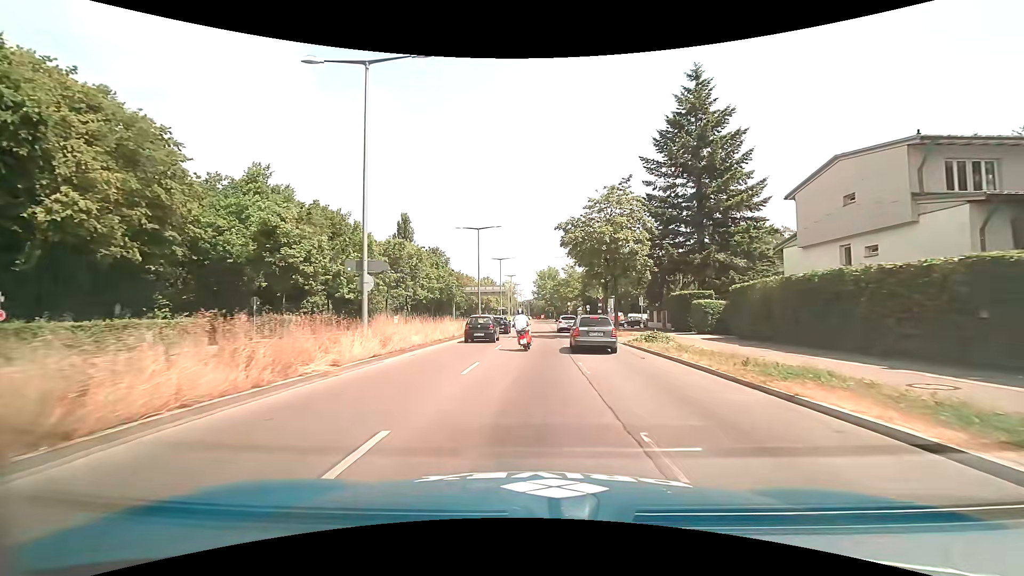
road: primary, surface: asphalt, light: Day
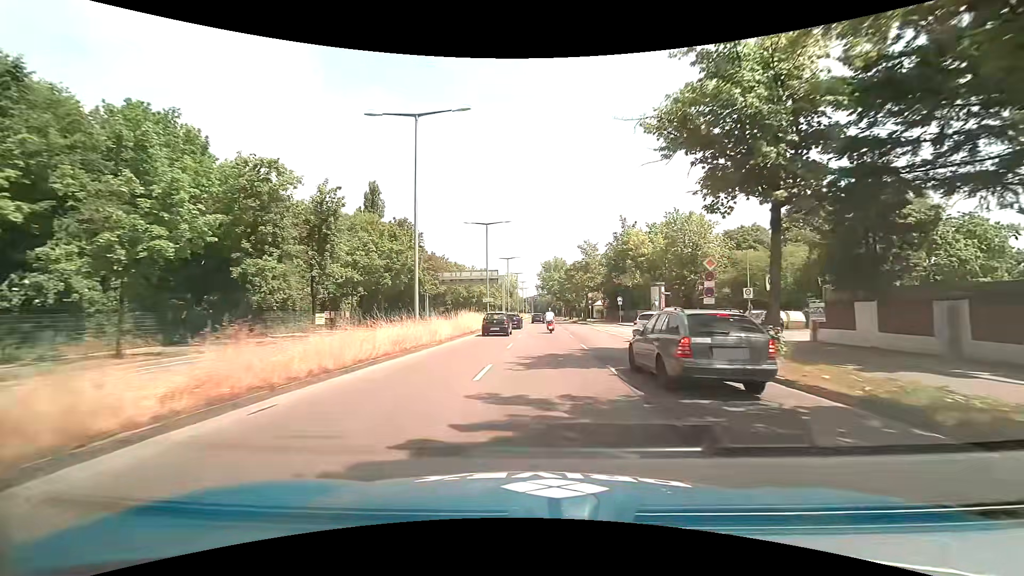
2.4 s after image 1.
(-0.2, +29.1) m; 0°
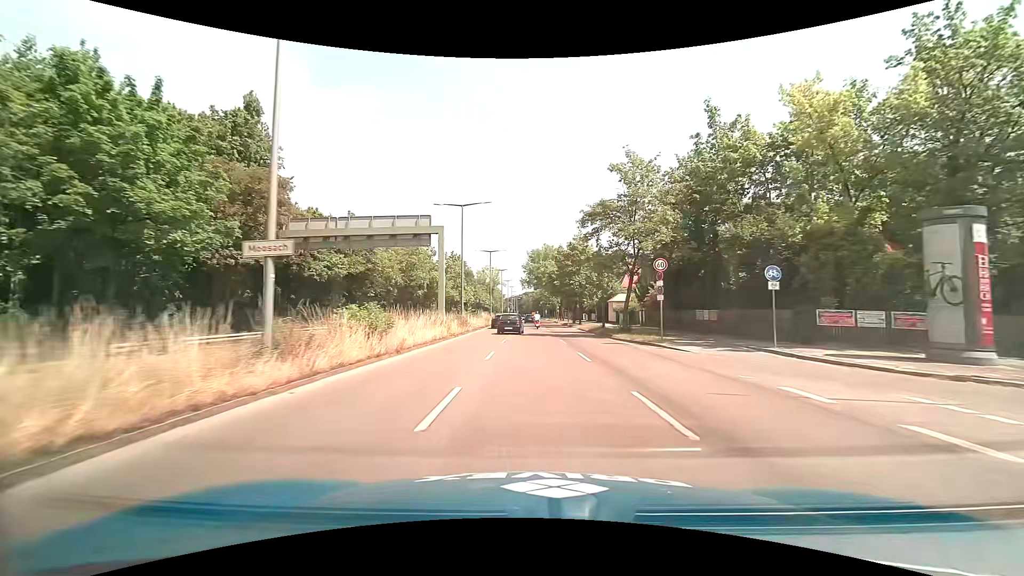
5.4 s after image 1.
(+0.5, +40.6) m; +1°
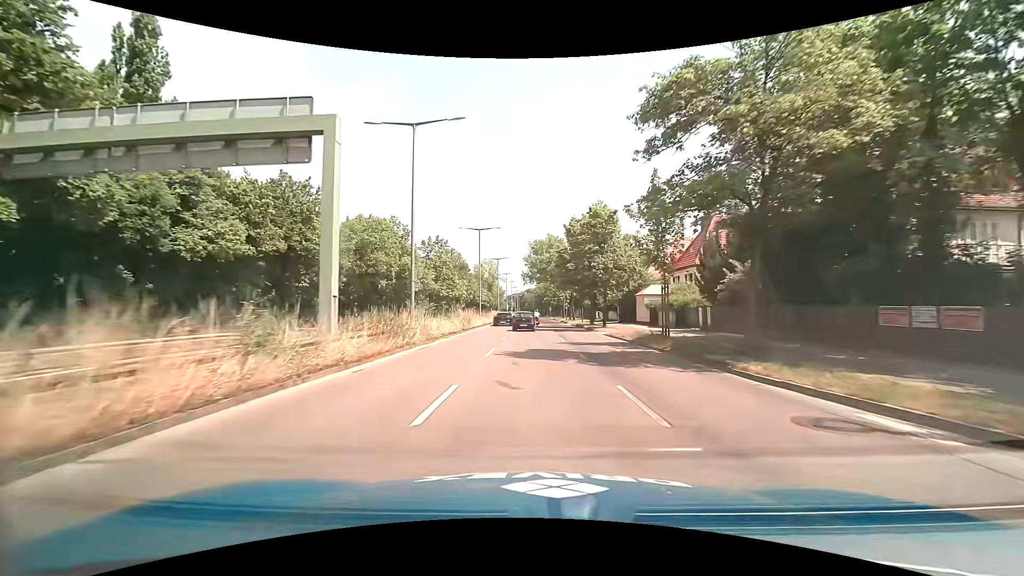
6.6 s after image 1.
(0.0, +17.7) m; 0°
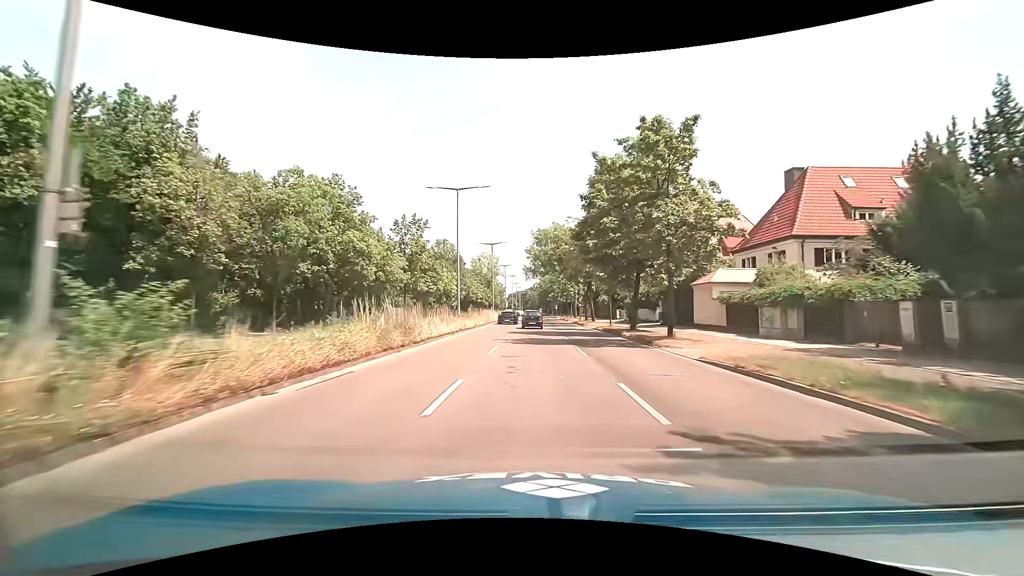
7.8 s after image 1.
(-0.2, +17.8) m; -1°
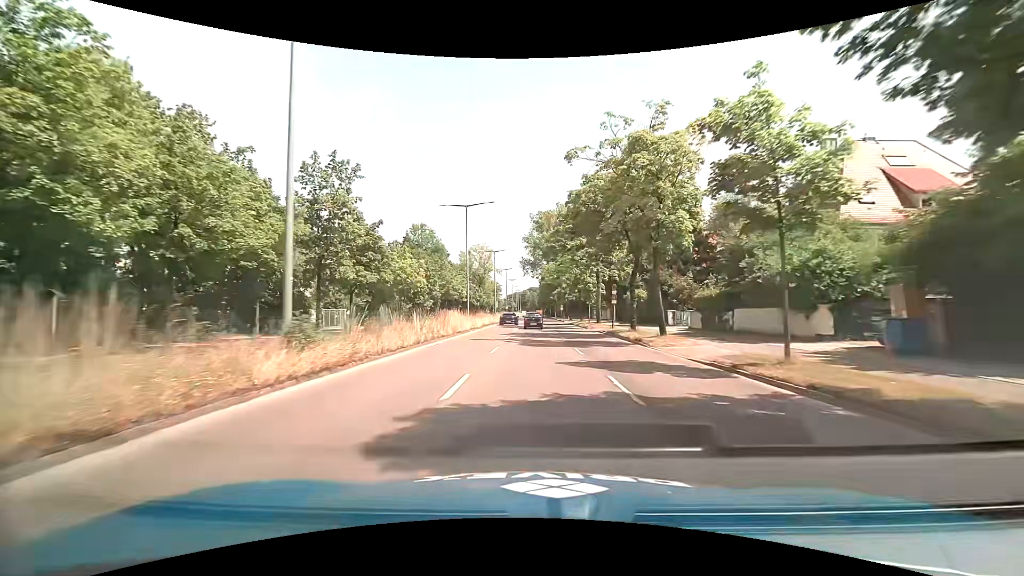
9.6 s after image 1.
(0.0, +25.8) m; 0°
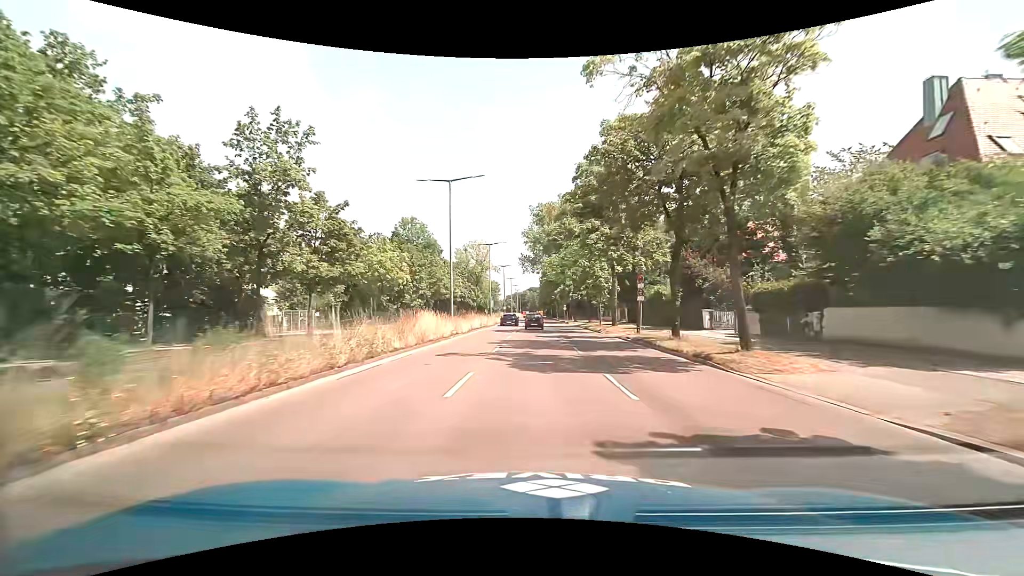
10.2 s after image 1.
(0.0, +8.6) m; 0°
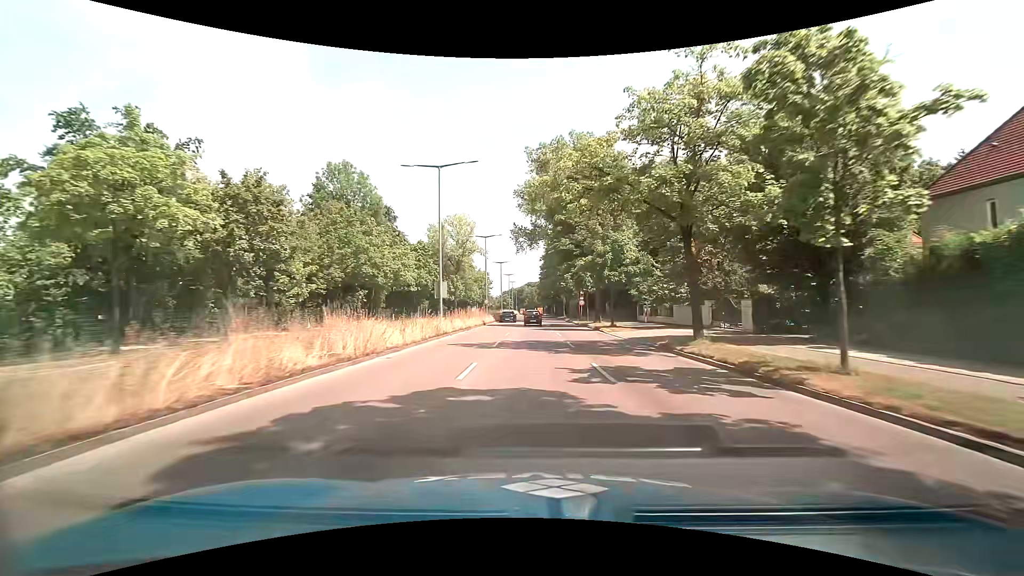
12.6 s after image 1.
(-0.1, +34.2) m; 0°
(0, +10) (0, +20) (0, +30) (0, +40) (0, +50) (0, +60) (0, +70) (0, +80) (0, +90) (0, +100) m
